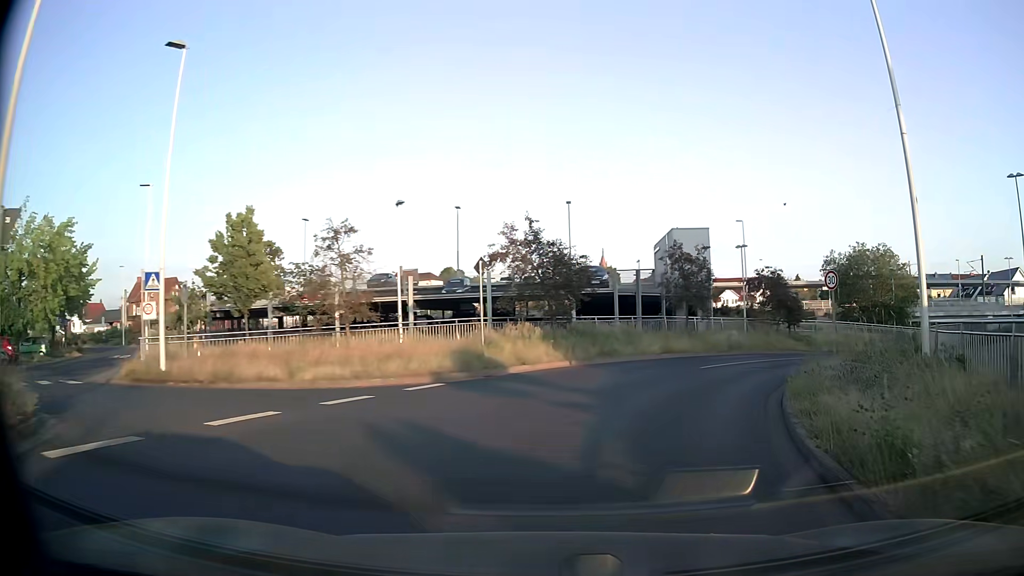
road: tertiary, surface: asphalt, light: Day
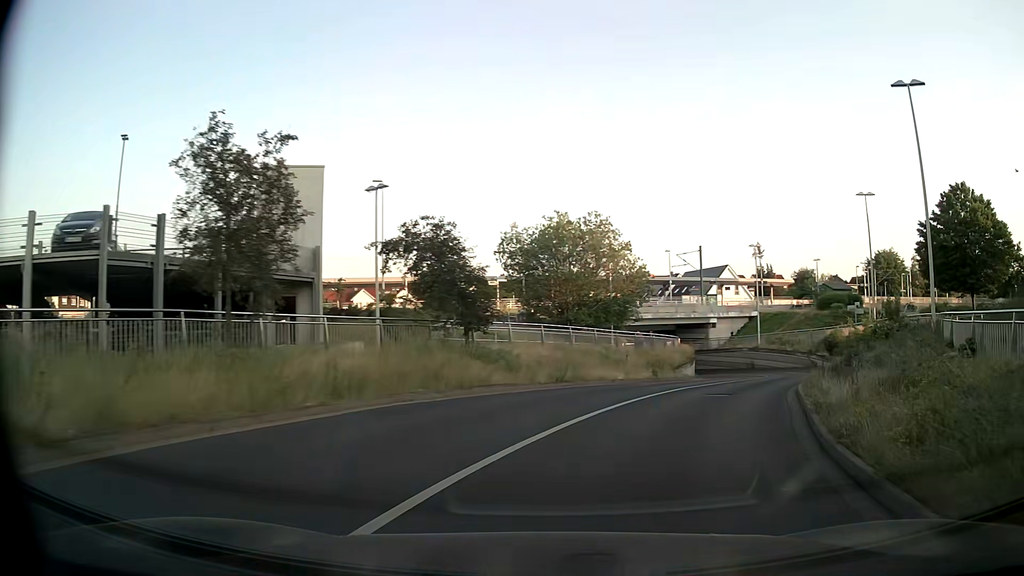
(+5.3, +20.1) m; +30°
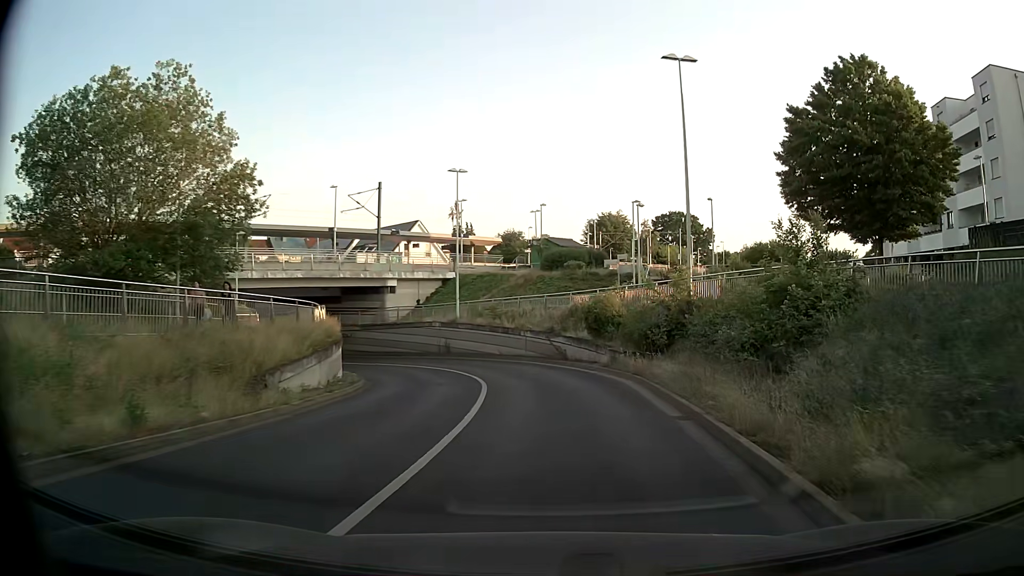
(+5.7, +20.7) m; +26°
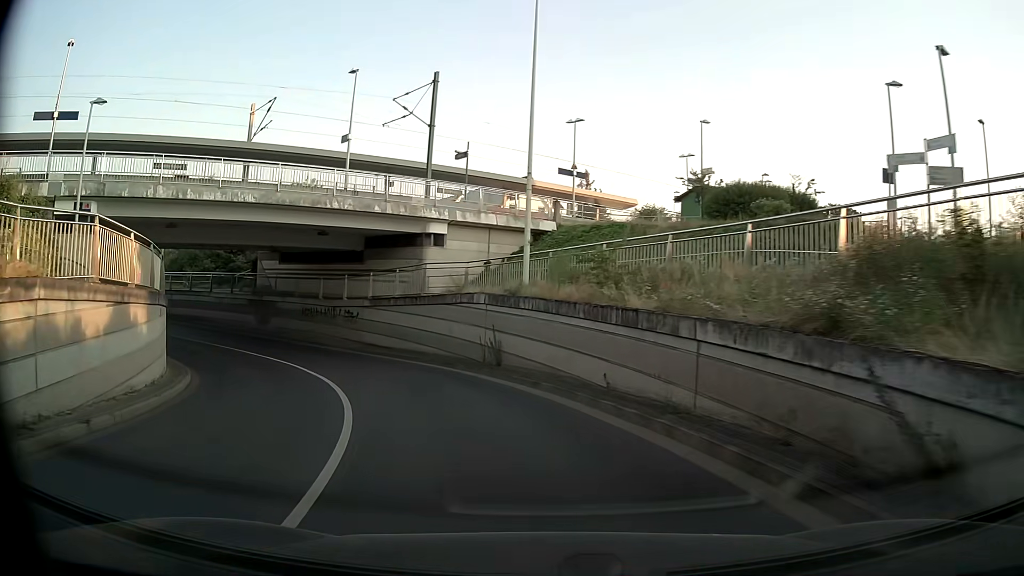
(-0.6, +23.9) m; -10°
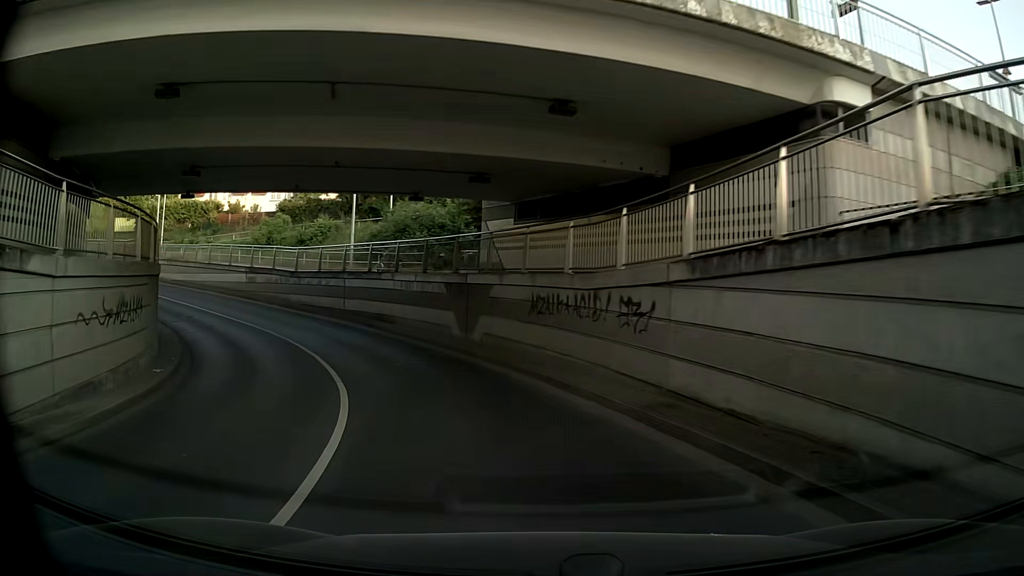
(-4.3, +18.8) m; -28°
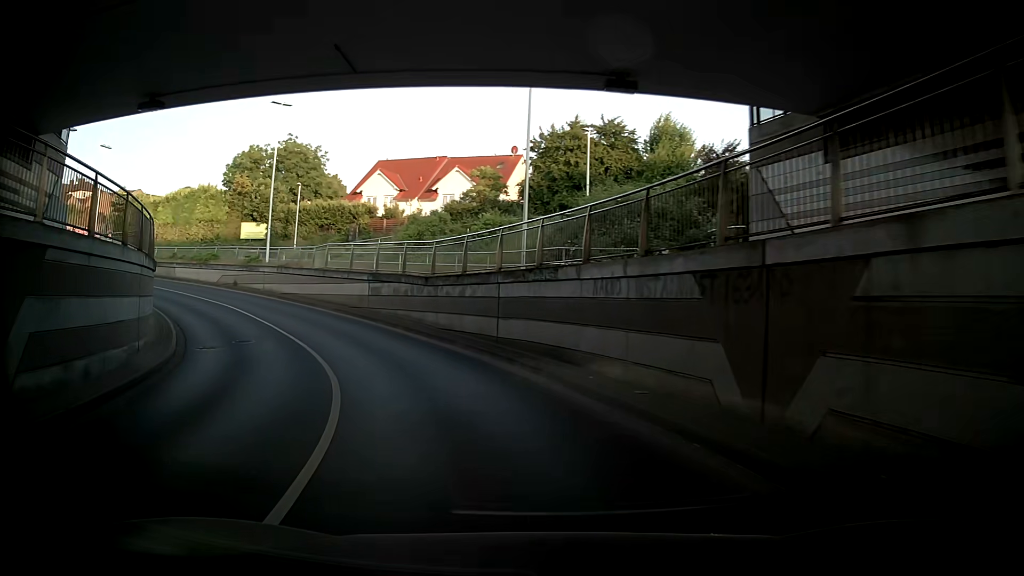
(-1.5, +12.6) m; -17°
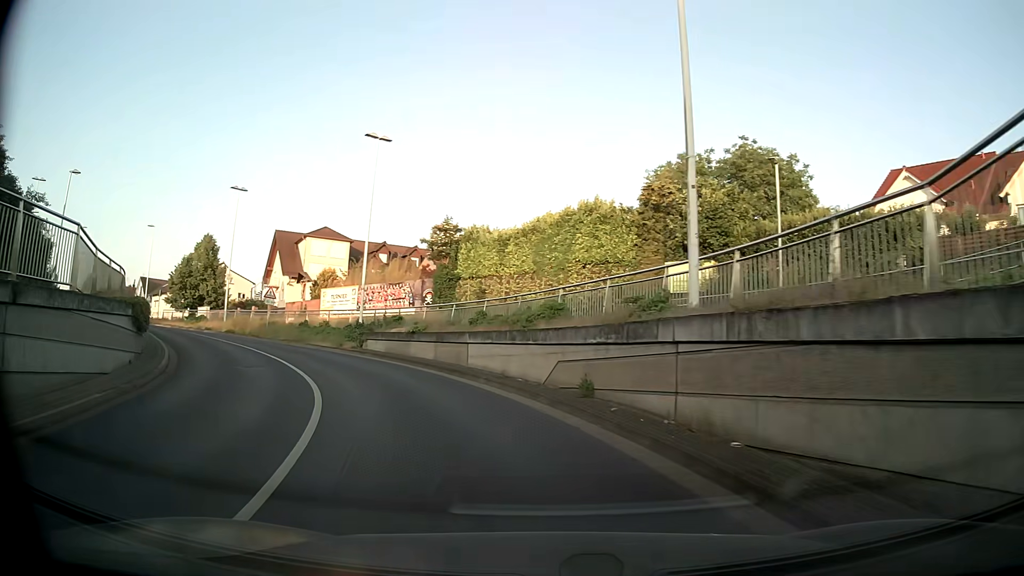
(-7.0, +27.2) m; -39°
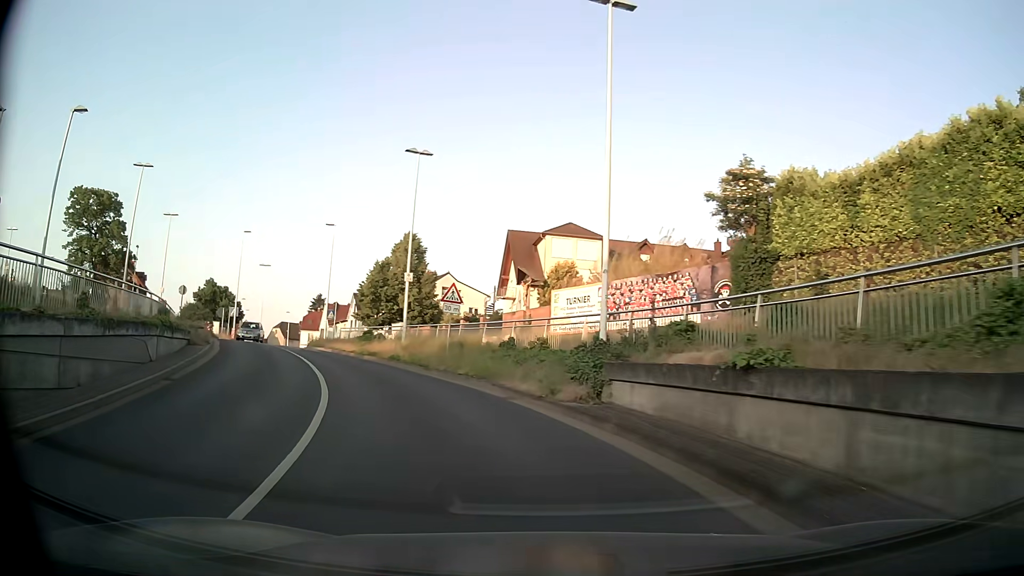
(-3.2, +15.4) m; -23°
